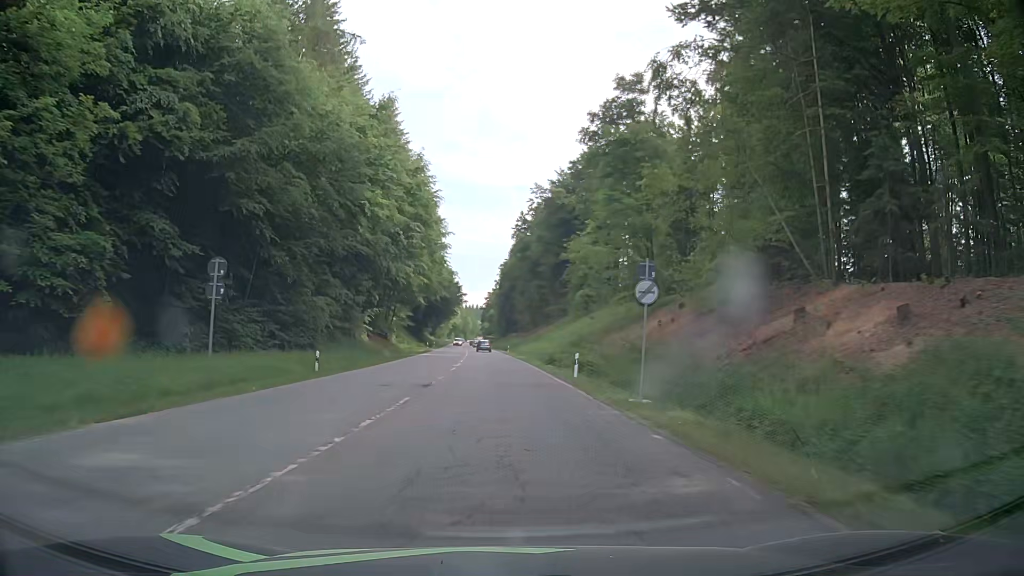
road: secondary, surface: asphalt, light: Day
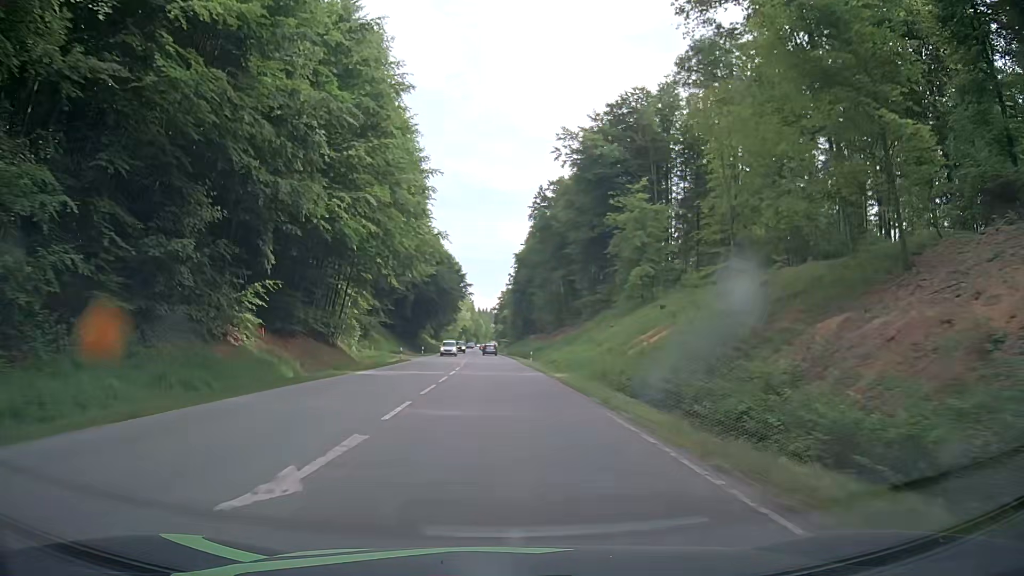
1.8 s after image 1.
(-0.7, +31.9) m; -1°
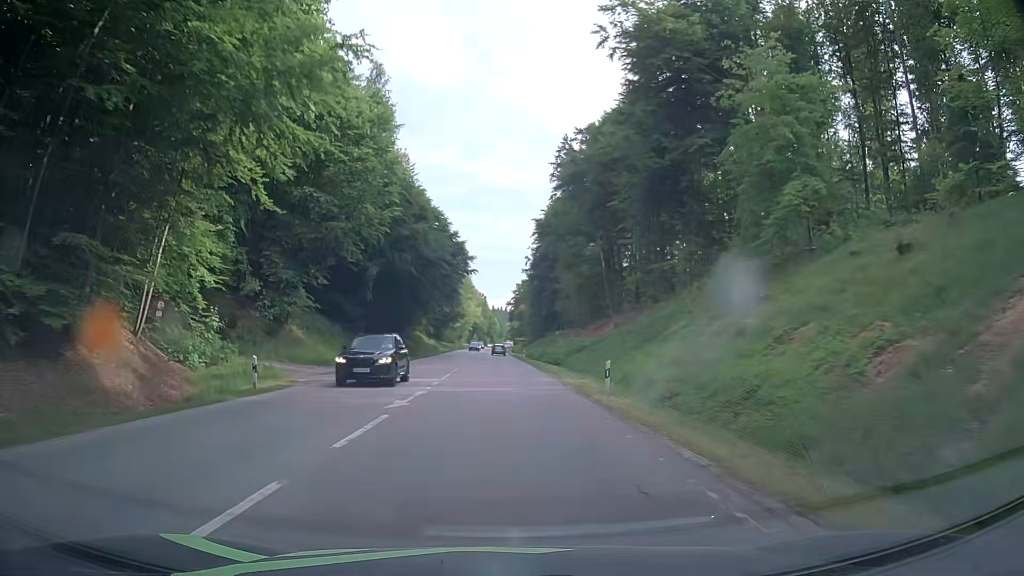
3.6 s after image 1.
(-0.4, +33.7) m; -1°
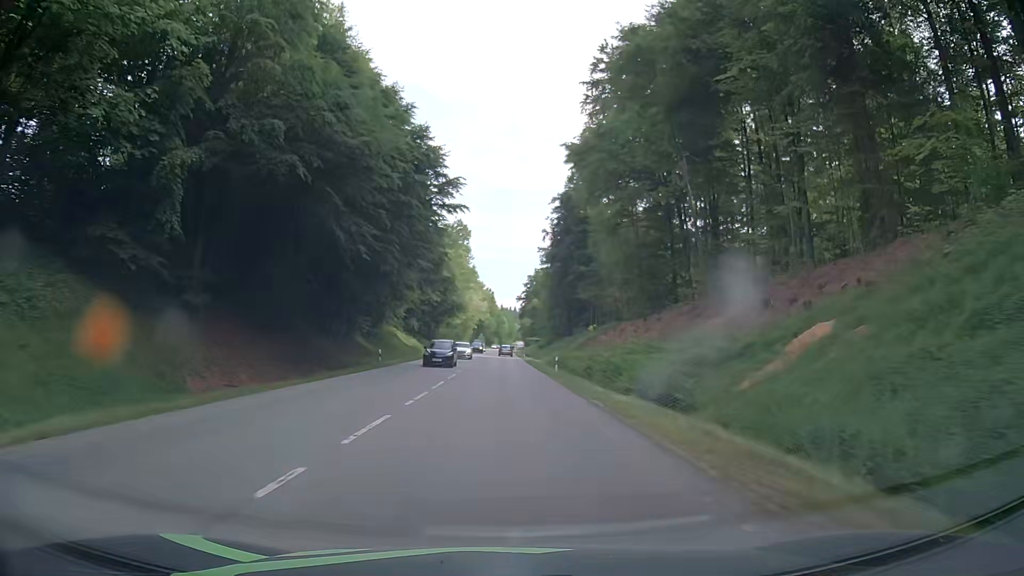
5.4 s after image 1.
(-0.5, +35.4) m; -1°
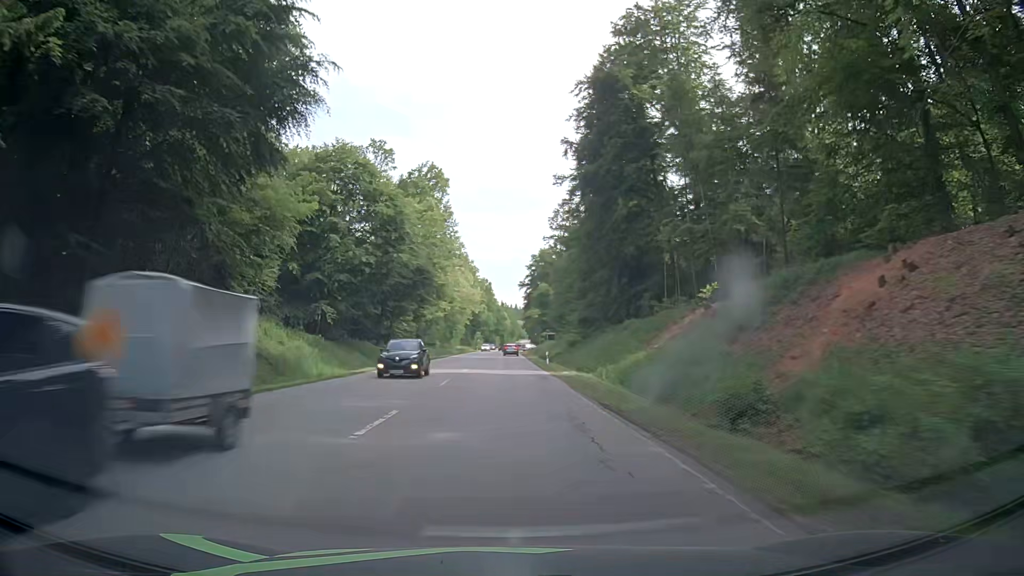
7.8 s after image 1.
(+0.3, +48.5) m; +1°
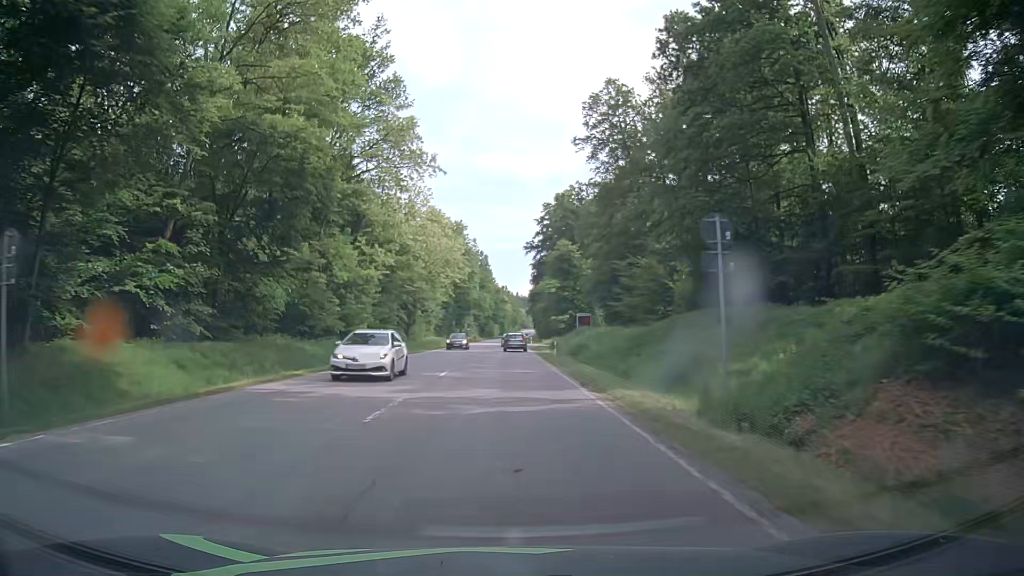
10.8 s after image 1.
(-0.5, +58.7) m; 0°
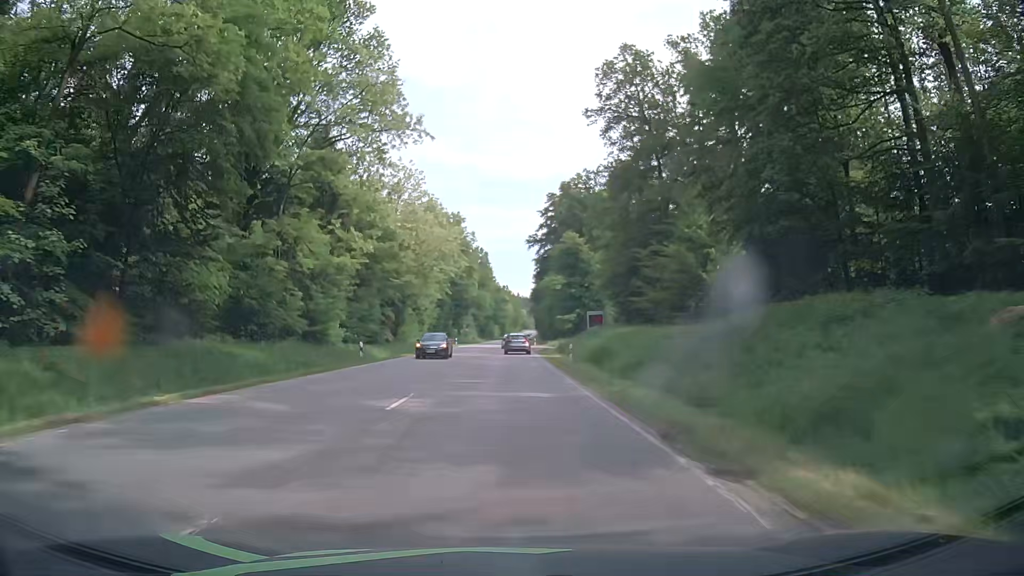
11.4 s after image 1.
(-0.1, +9.5) m; -1°
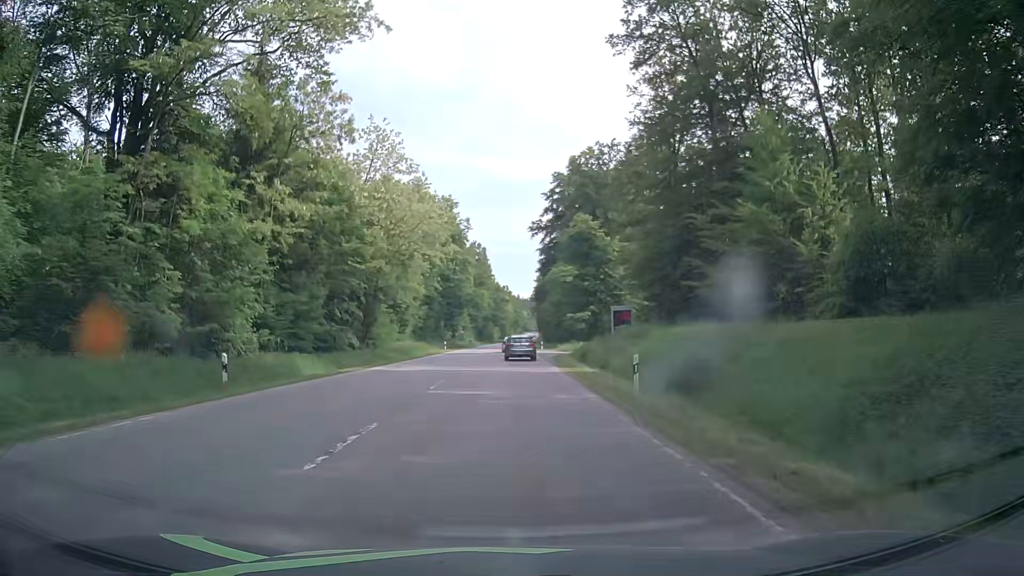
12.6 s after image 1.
(+0.1, +16.2) m; +1°
(0, +10) (0, +20) (0, +30) (0, +40) (0, +50) (0, +60) (0, +70) (0, +80) (0, +90) (0, +100) m
